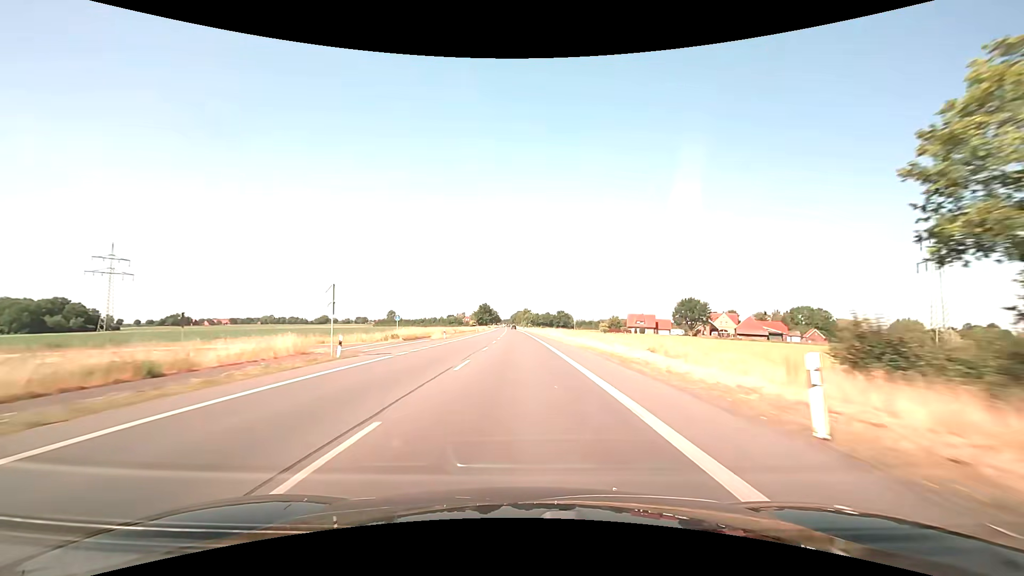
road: primary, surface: asphalt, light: Day
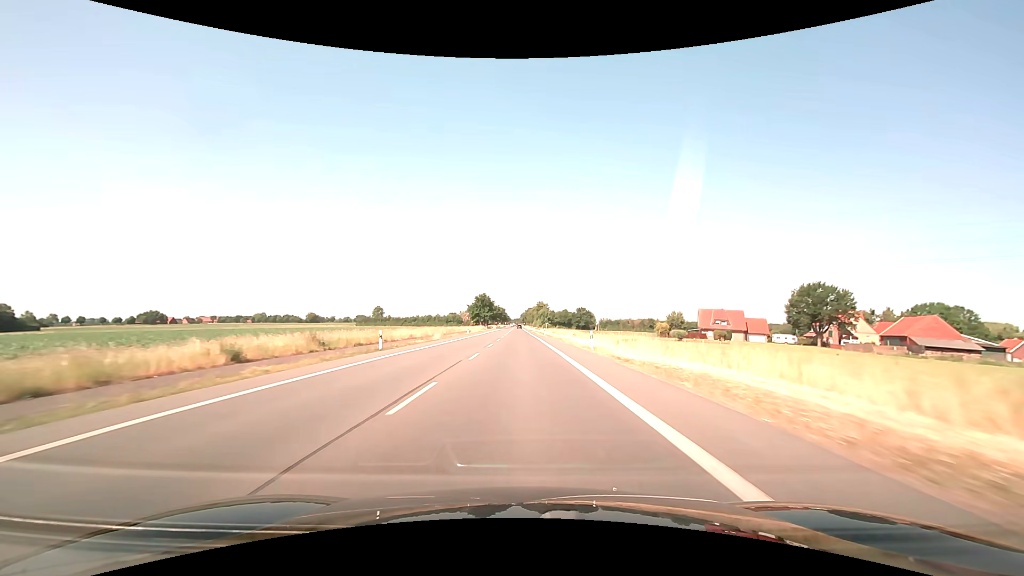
(-1.4, +79.0) m; -1°
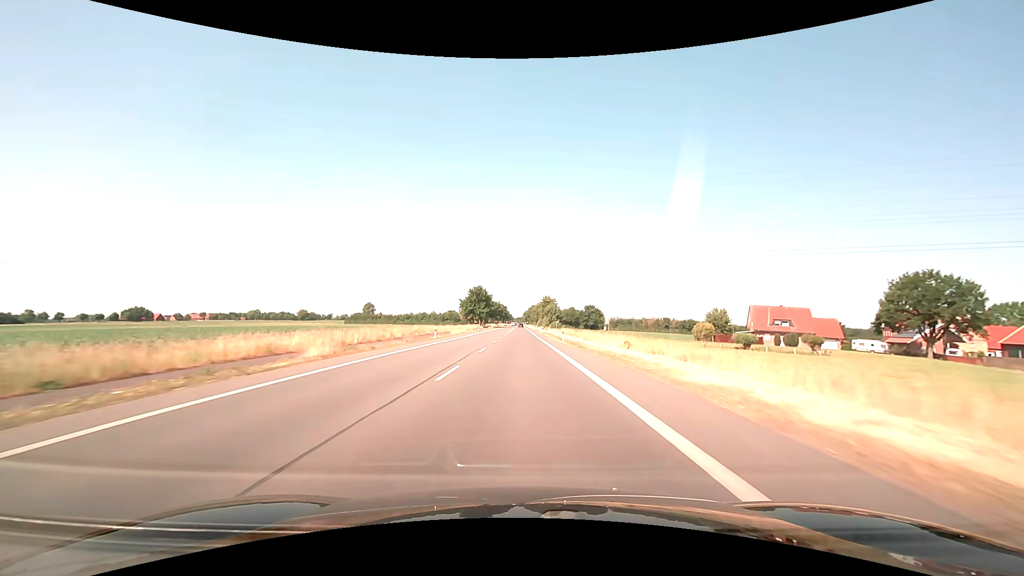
(-0.1, +31.6) m; 0°
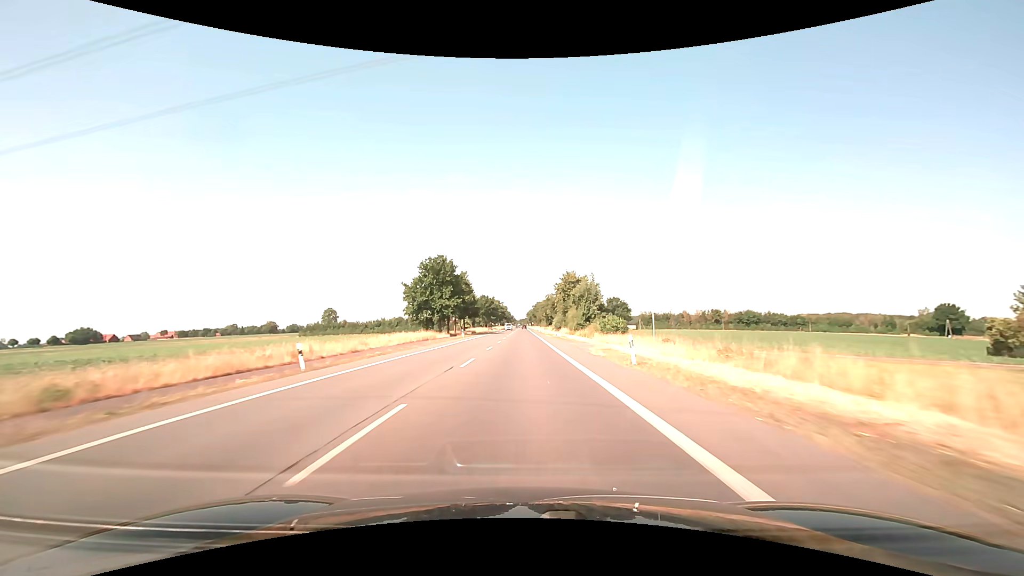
(-0.2, +79.1) m; 0°
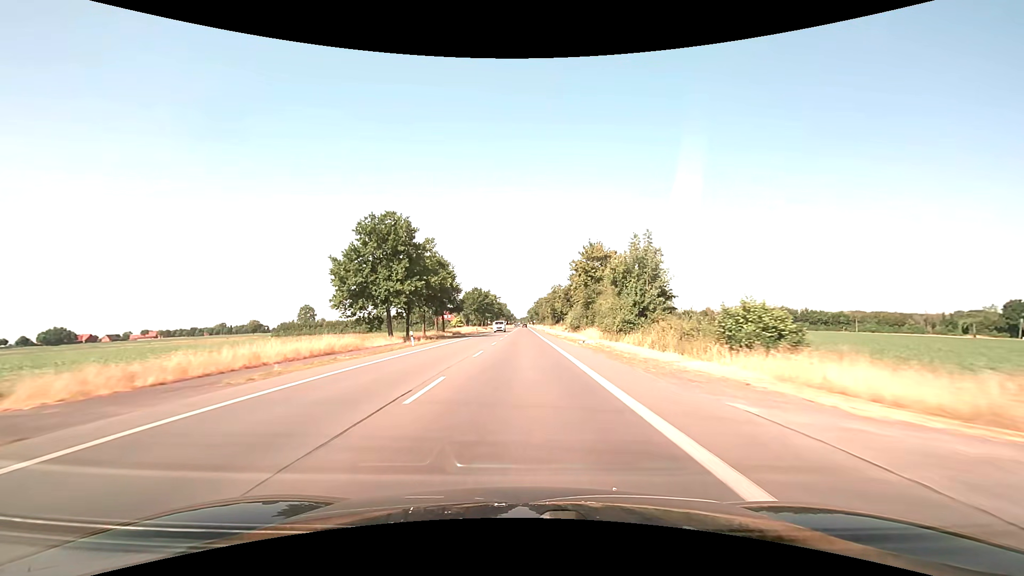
(0.0, +31.7) m; 0°
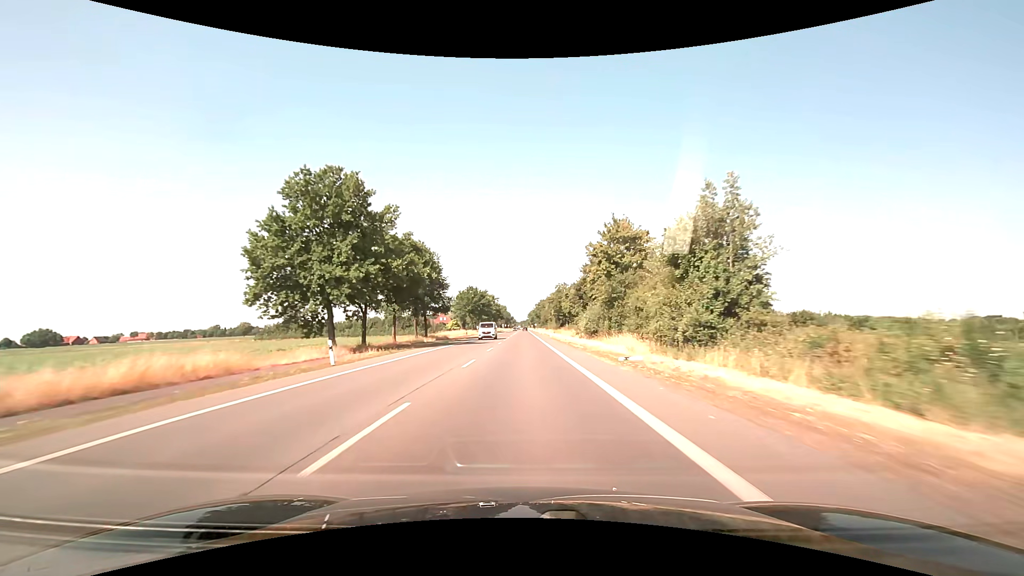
(0.0, +15.8) m; 0°
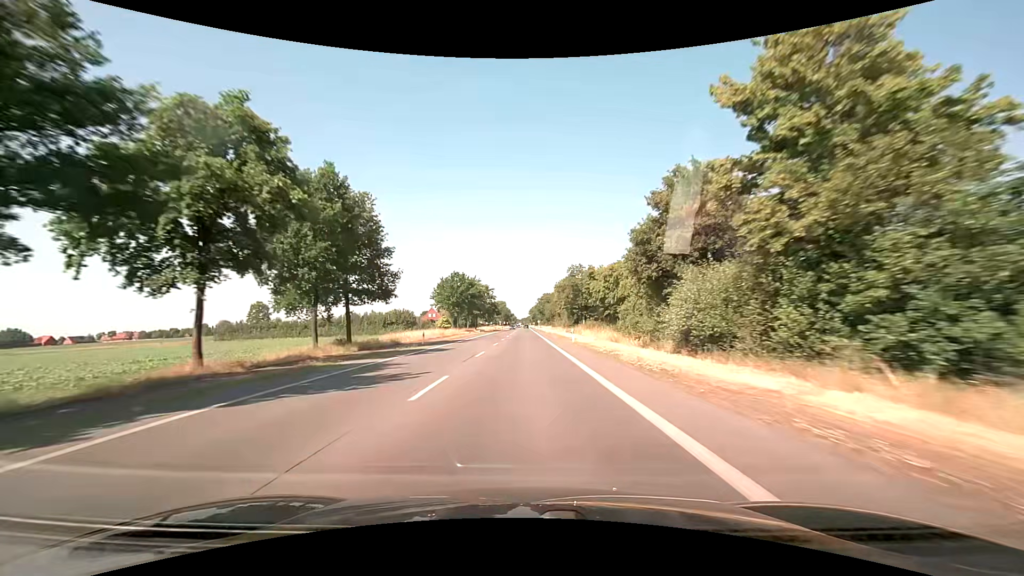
(-0.1, +31.6) m; 0°
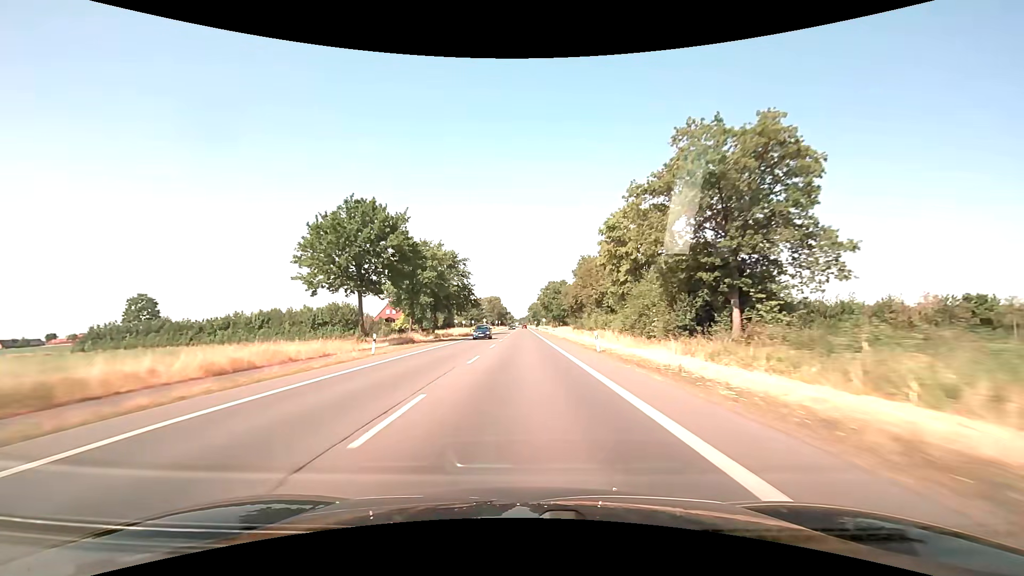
(0.0, +63.3) m; 0°
(0, +10) (0, +20) (0, +30) (0, +40) (0, +50) (0, +60) (0, +70) (0, +80) (0, +90) (0, +100) m
